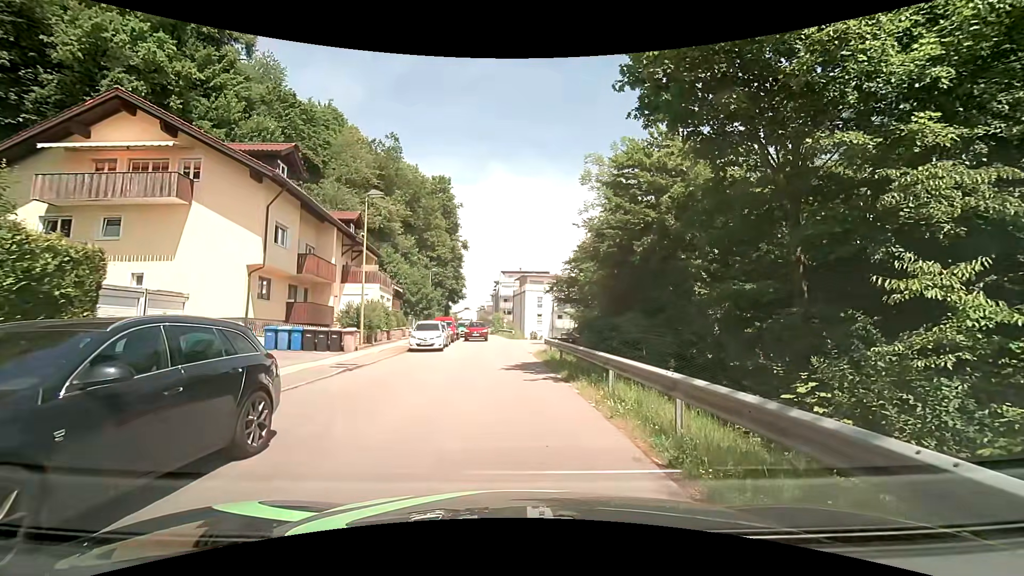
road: residential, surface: asphalt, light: Day
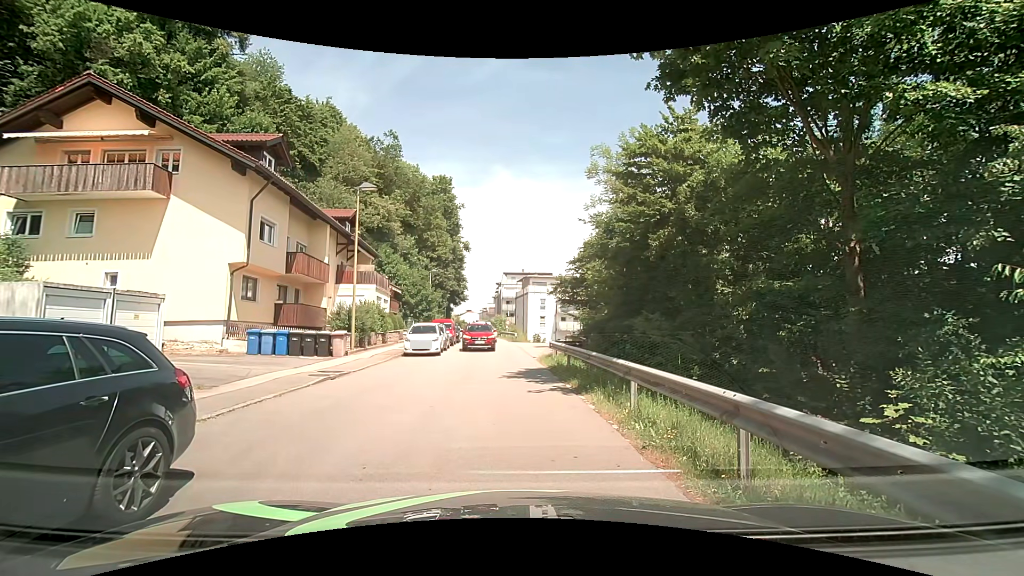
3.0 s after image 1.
(0.0, +1.7) m; +2°
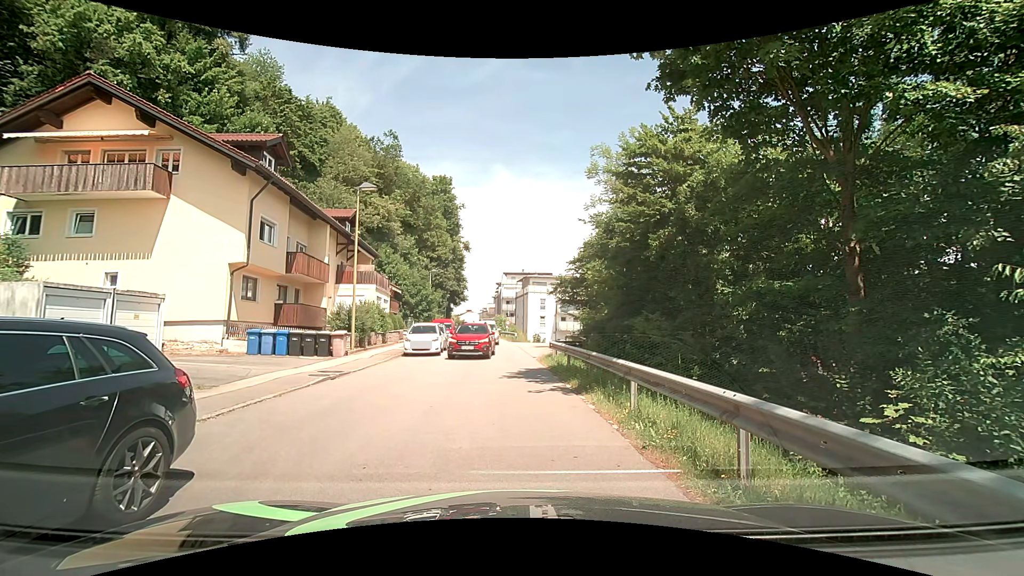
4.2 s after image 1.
(0.0, 0.0) m; 0°
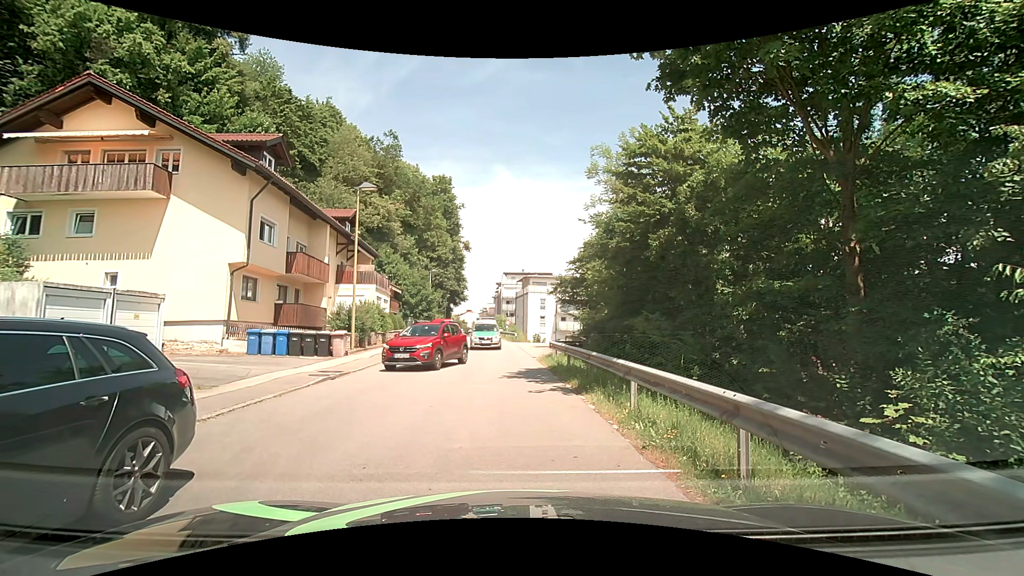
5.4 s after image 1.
(0.0, 0.0) m; 0°
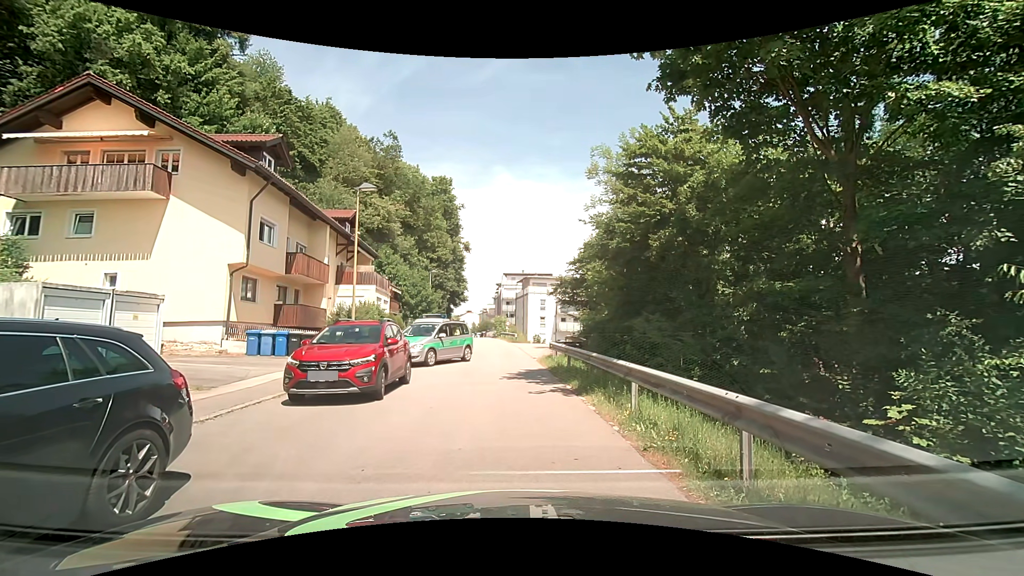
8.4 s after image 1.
(0.0, 0.0) m; 0°
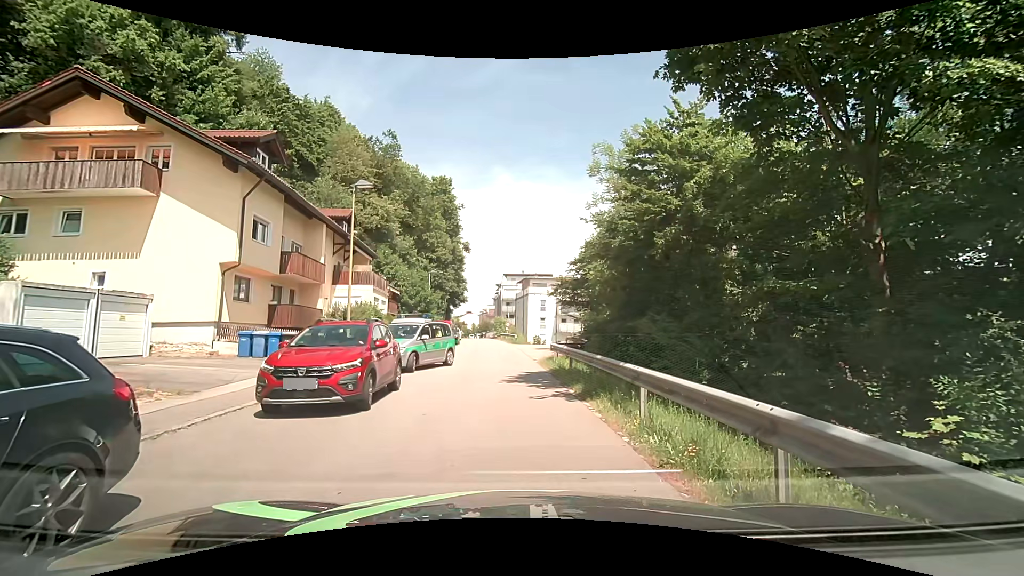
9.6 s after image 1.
(0.0, +0.7) m; 0°
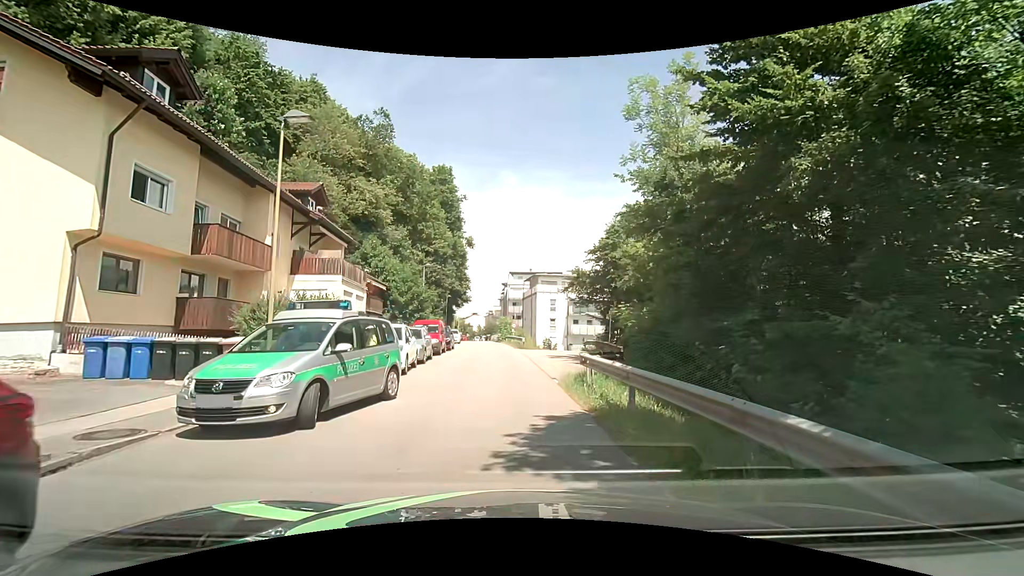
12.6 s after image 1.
(0.0, +8.1) m; -1°
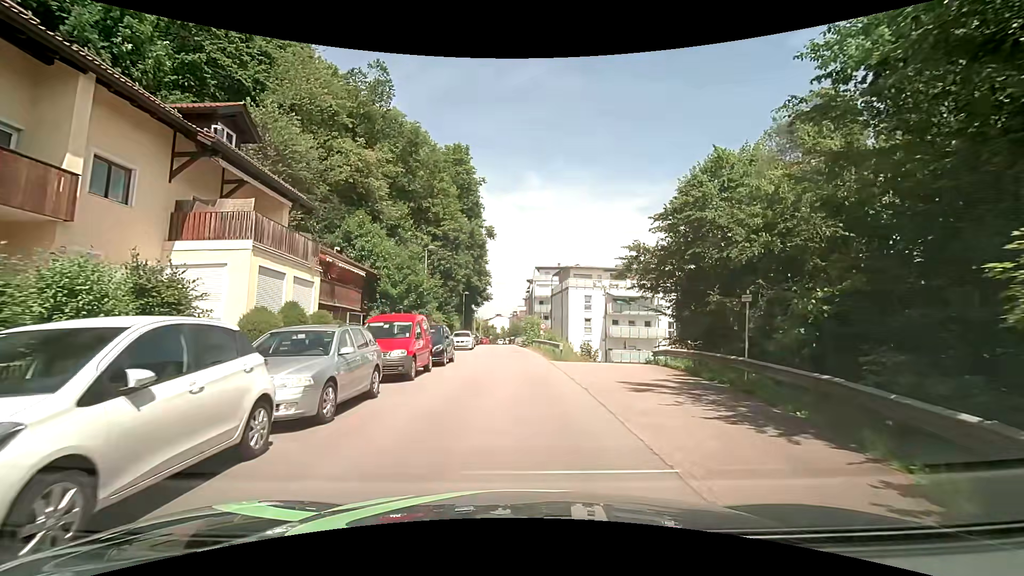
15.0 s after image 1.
(-0.3, +12.5) m; -3°
(0, +10) (0, +20) (0, +30) (-1, +40) (-1, +50) (-2, +60) (-2, +70) (-2, +80) (-3, +90) (-3, +100) m
